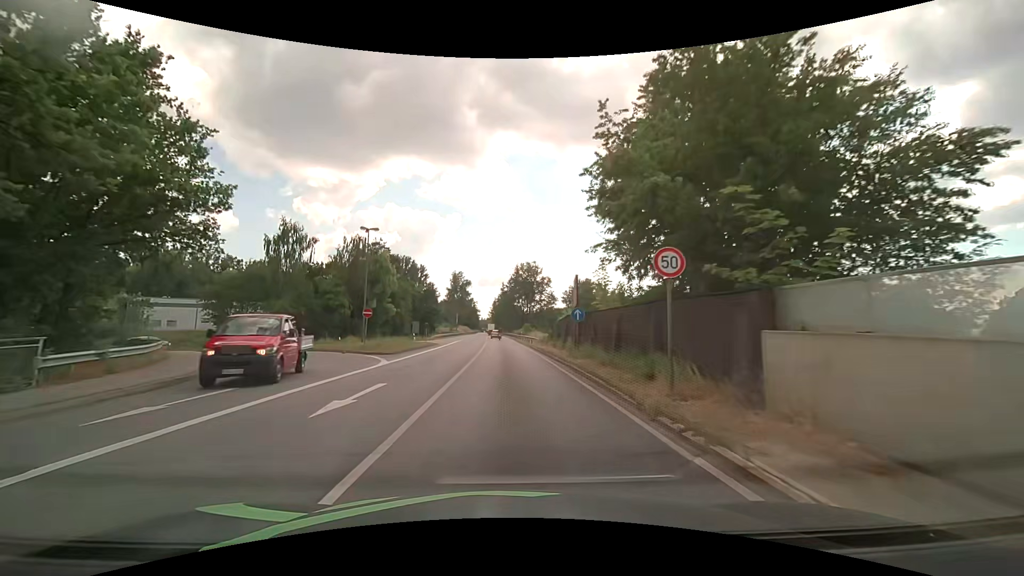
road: primary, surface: asphalt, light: Day
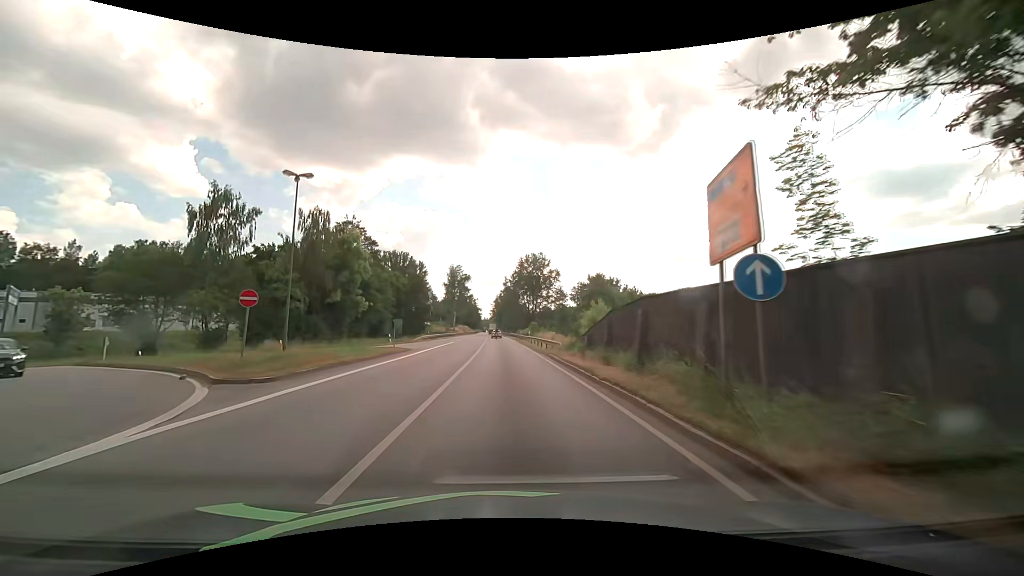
(0.0, +15.3) m; -1°
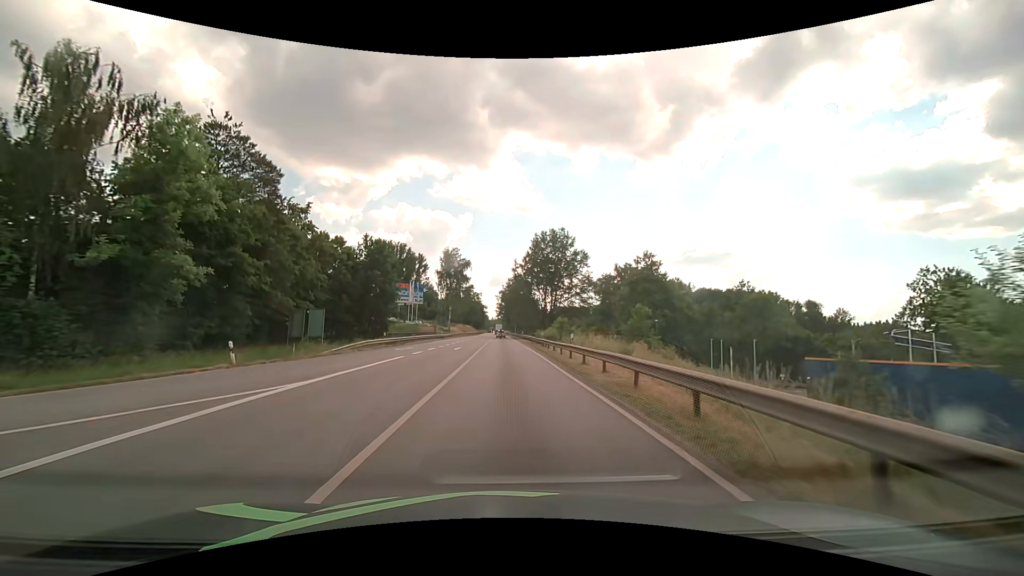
(-0.1, +30.5) m; -1°
(0, +10) (0, +20) (0, +30) (0, +40) (0, +50) (0, +60) (-1, +70) (-1, +80) (-1, +90) (-1, +100) m
